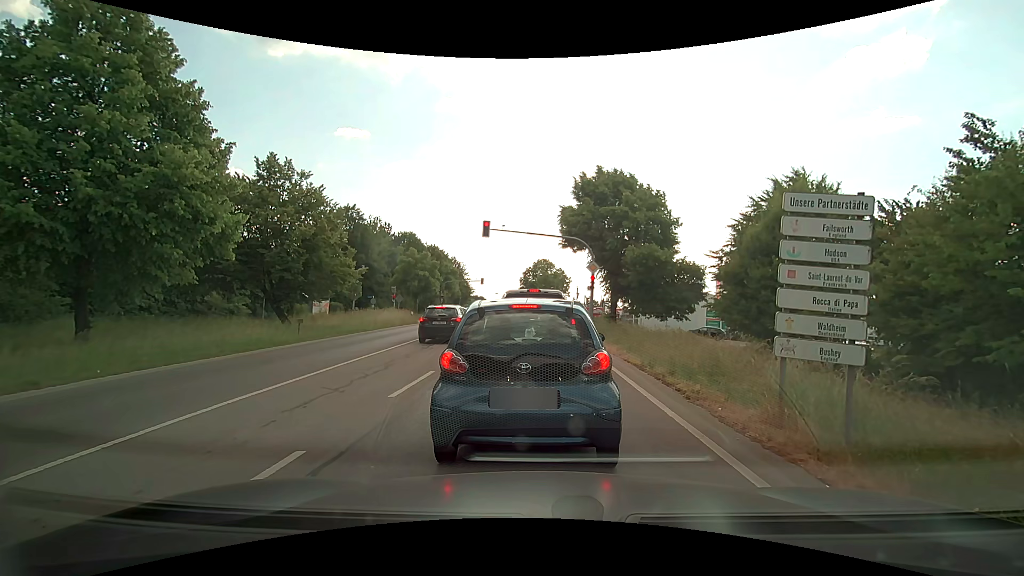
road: secondary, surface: asphalt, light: Day
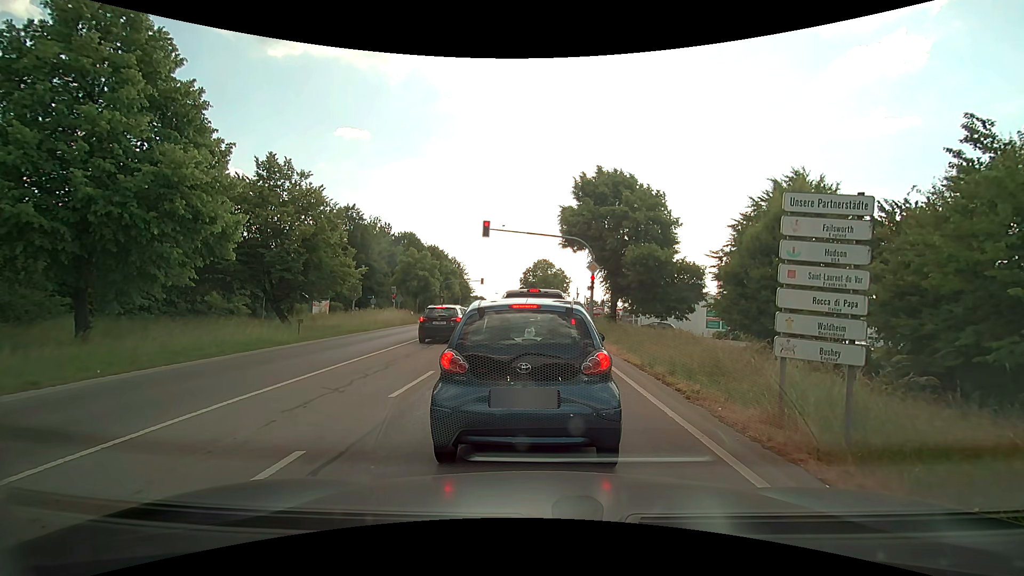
(0.0, 0.0) m; 0°
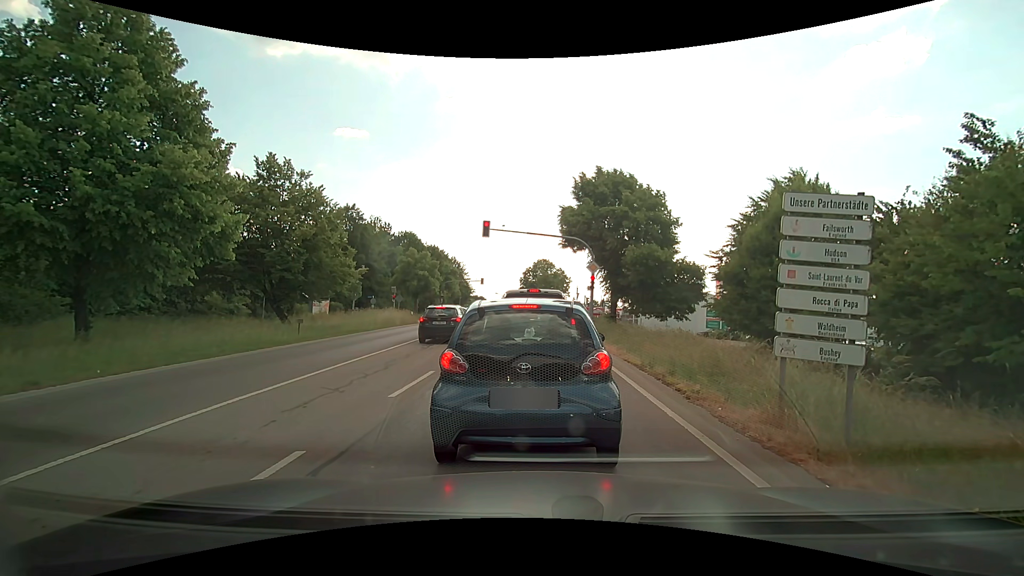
(0.0, 0.0) m; 0°
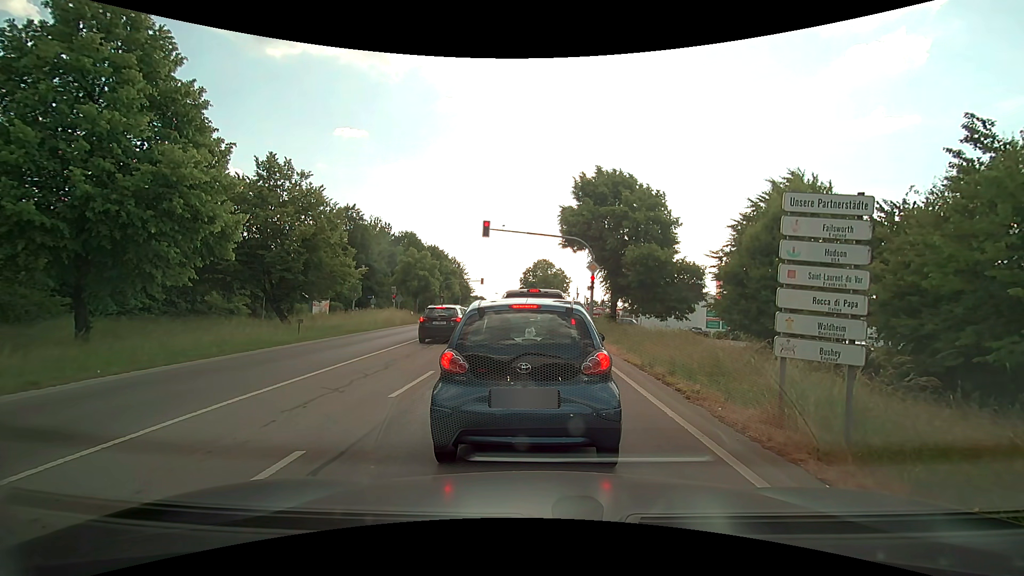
(0.0, 0.0) m; 0°
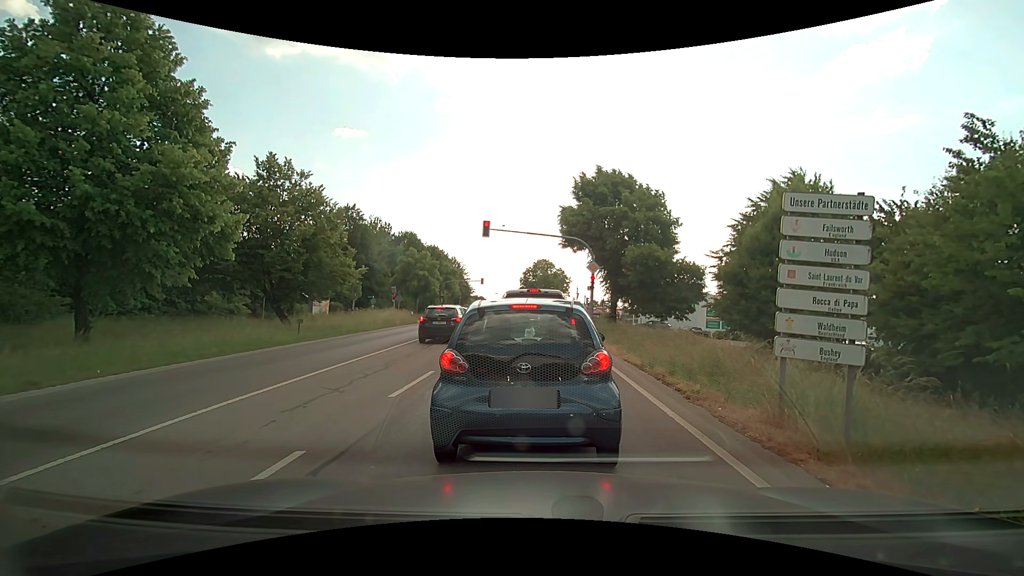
(0.0, 0.0) m; 0°
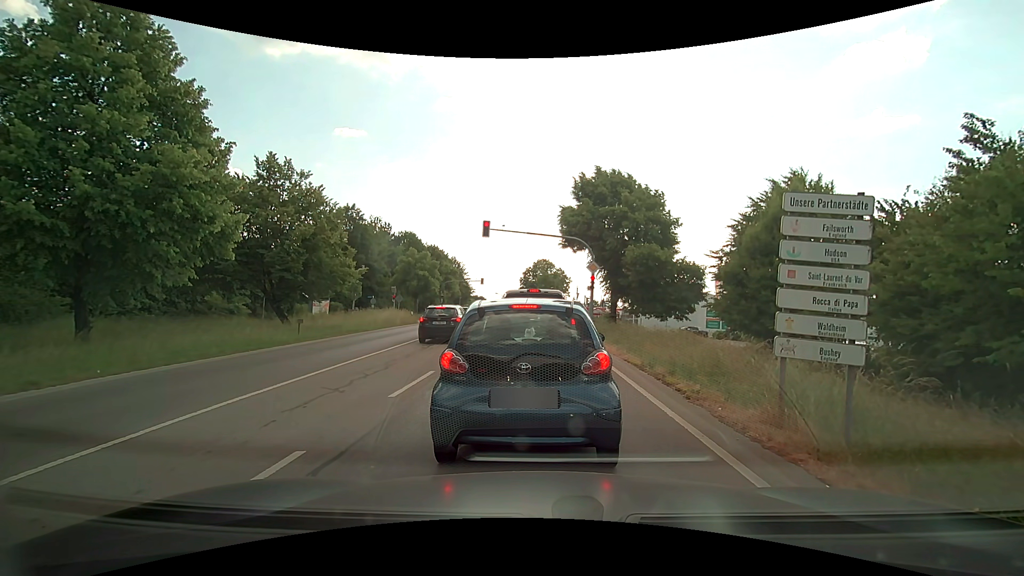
(0.0, 0.0) m; 0°
